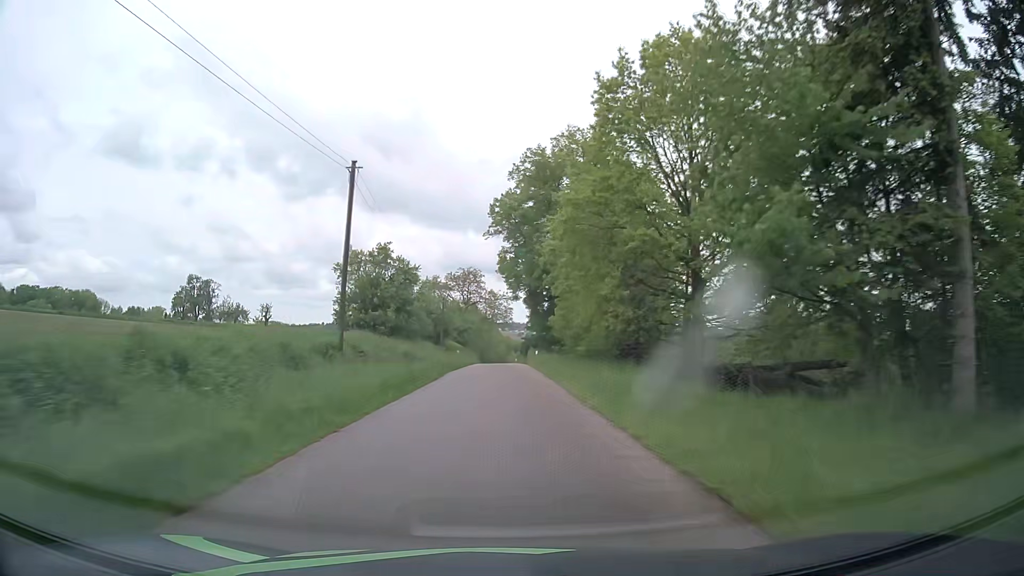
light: Day
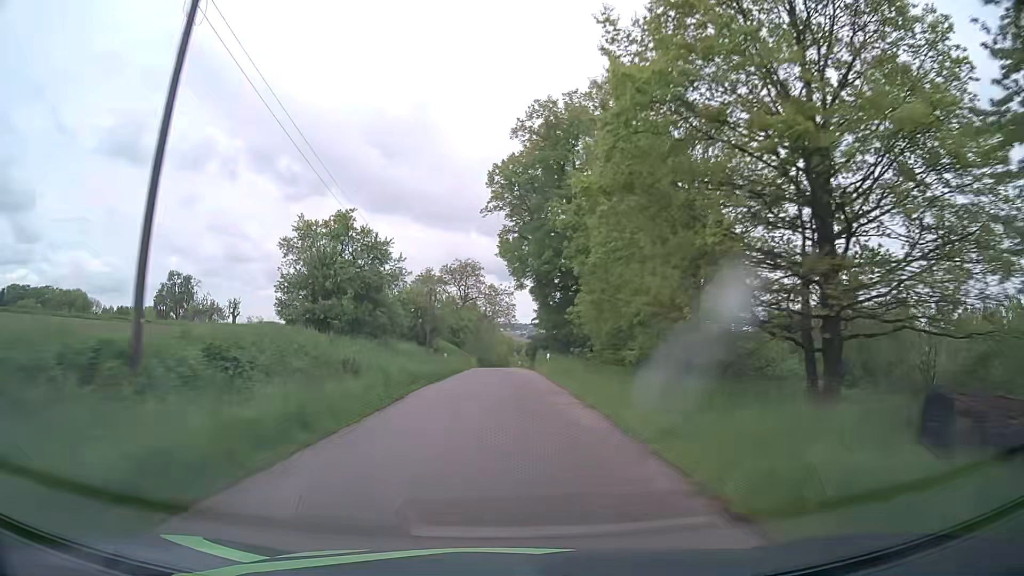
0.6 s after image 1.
(0.0, +11.7) m; 0°
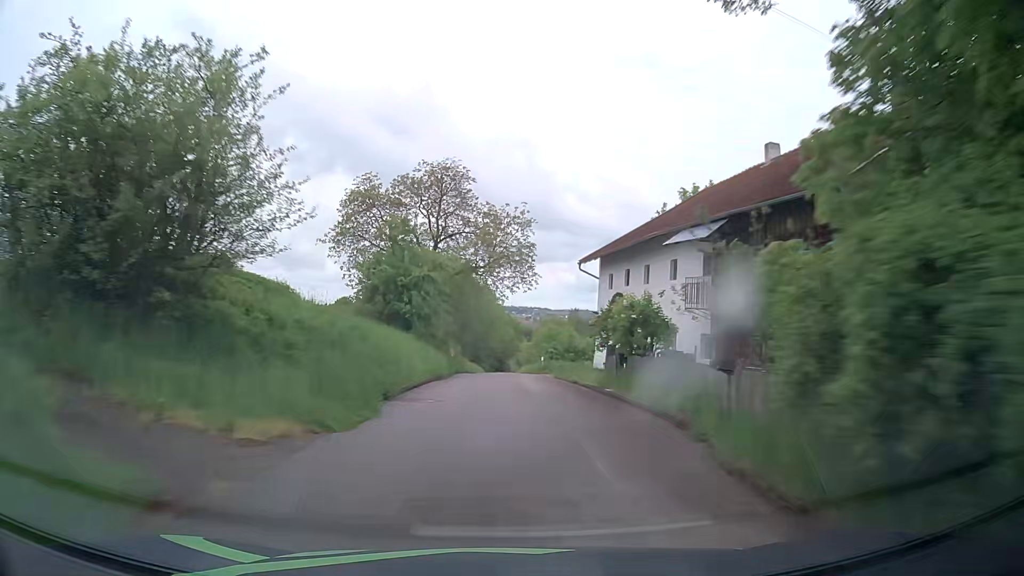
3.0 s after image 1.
(-0.1, +45.4) m; 0°
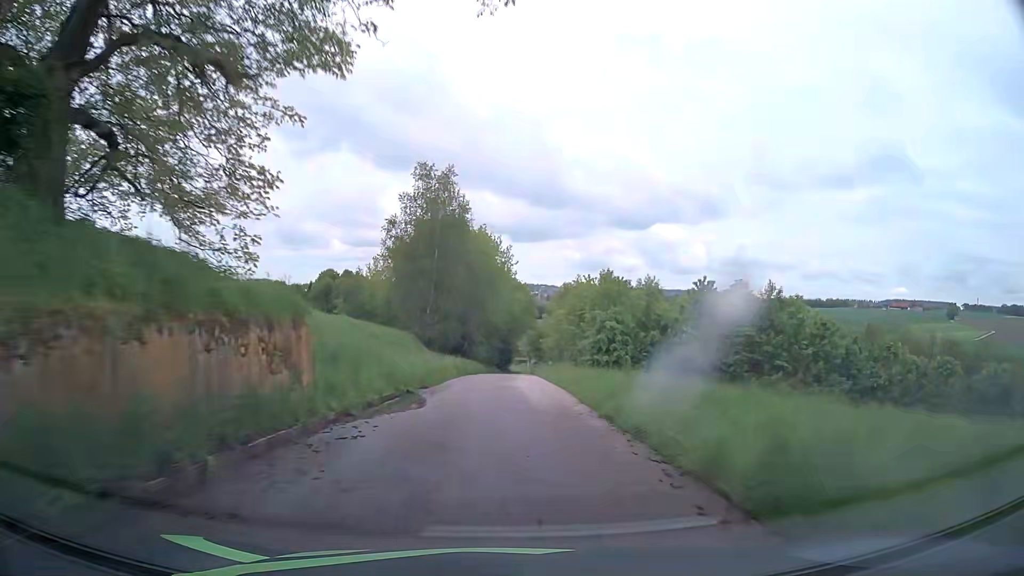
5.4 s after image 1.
(+0.1, +43.1) m; 0°
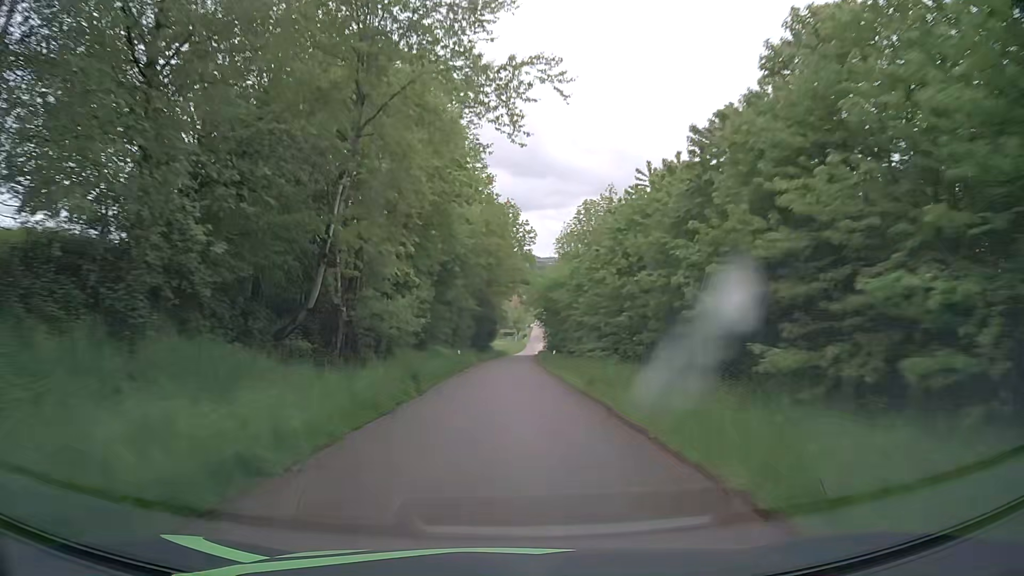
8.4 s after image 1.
(+0.4, +53.1) m; +1°
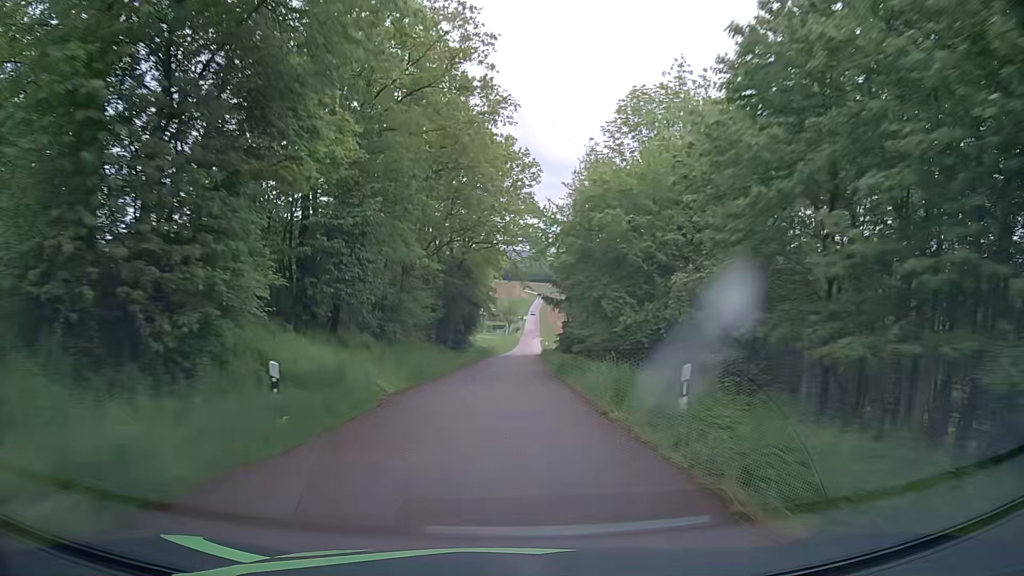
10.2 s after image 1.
(+0.4, +32.6) m; +1°
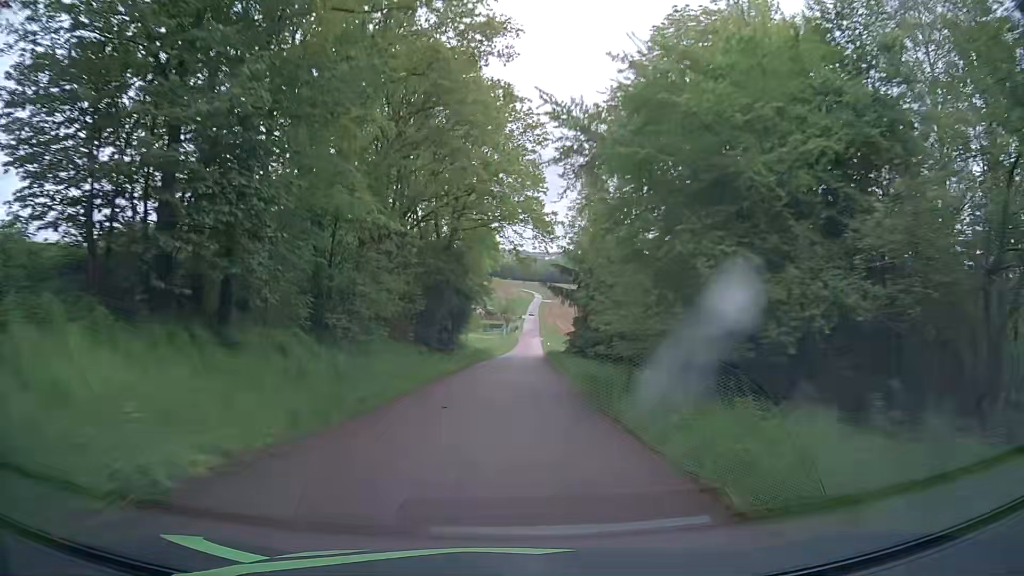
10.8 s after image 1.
(0.0, +11.1) m; 0°
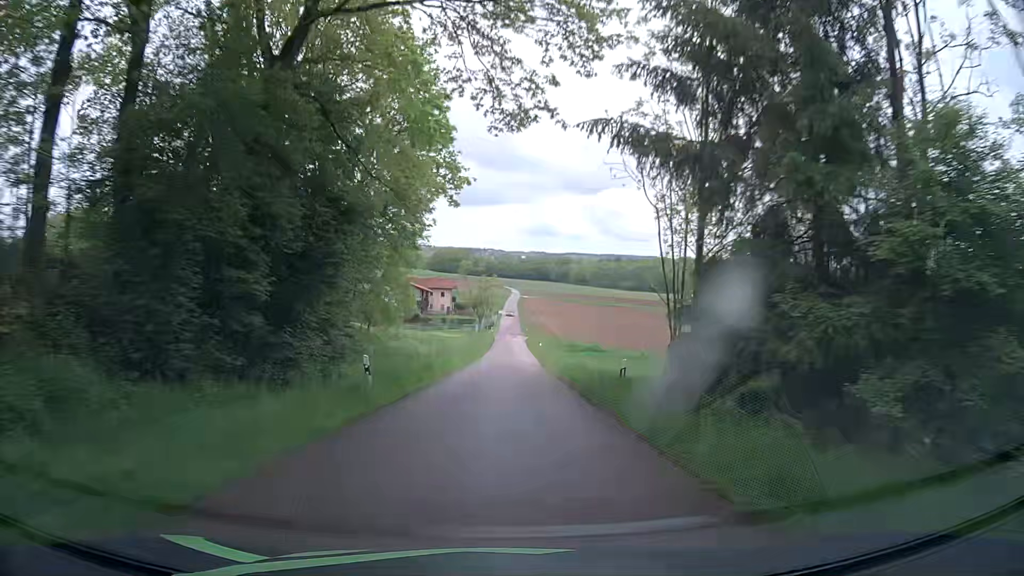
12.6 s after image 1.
(+0.6, +33.7) m; +2°
(0, +10) (0, +20) (0, +30) (+1, +40) (+1, +50) (+1, +60) (+2, +70) (+2, +80) (+2, +90) (+2, +100) m
